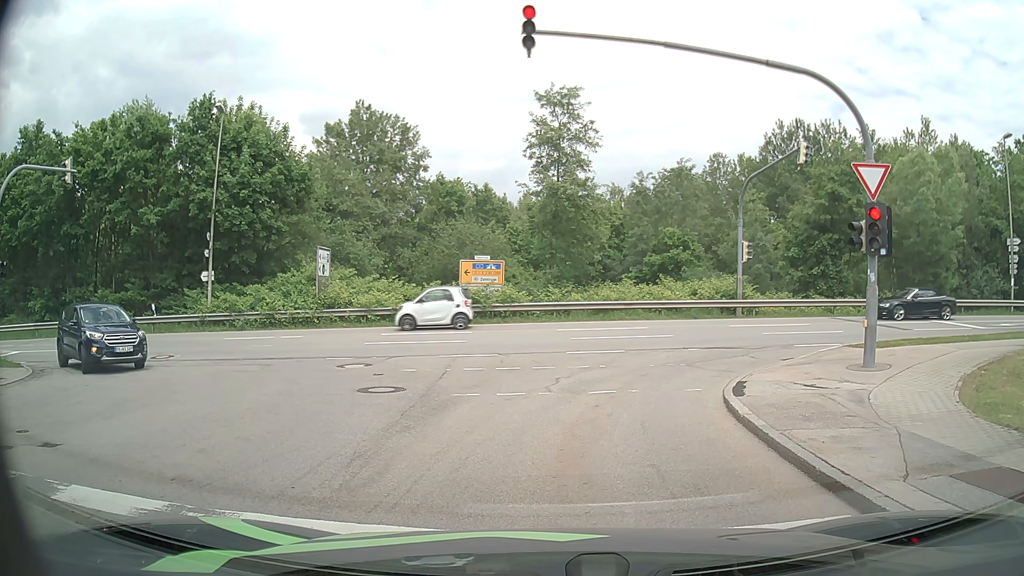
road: residential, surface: asphalt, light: Day
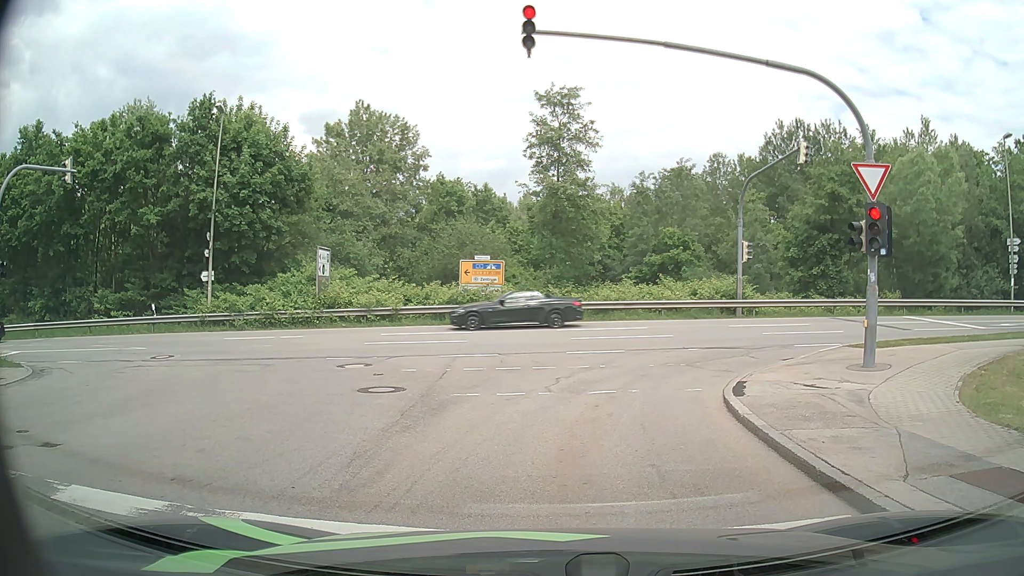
(0.0, 0.0) m; 0°
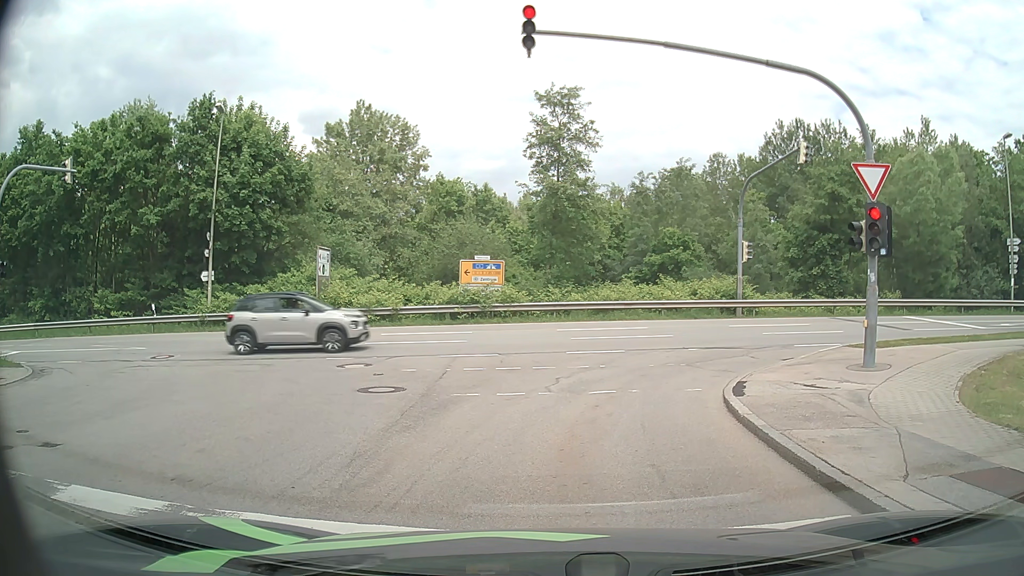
(0.0, 0.0) m; 0°
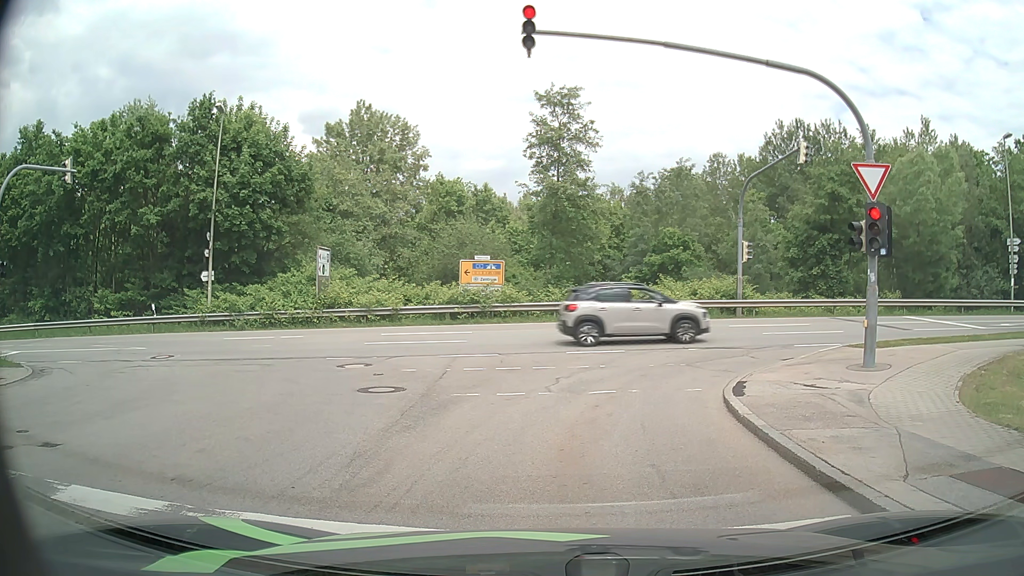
(0.0, 0.0) m; 0°
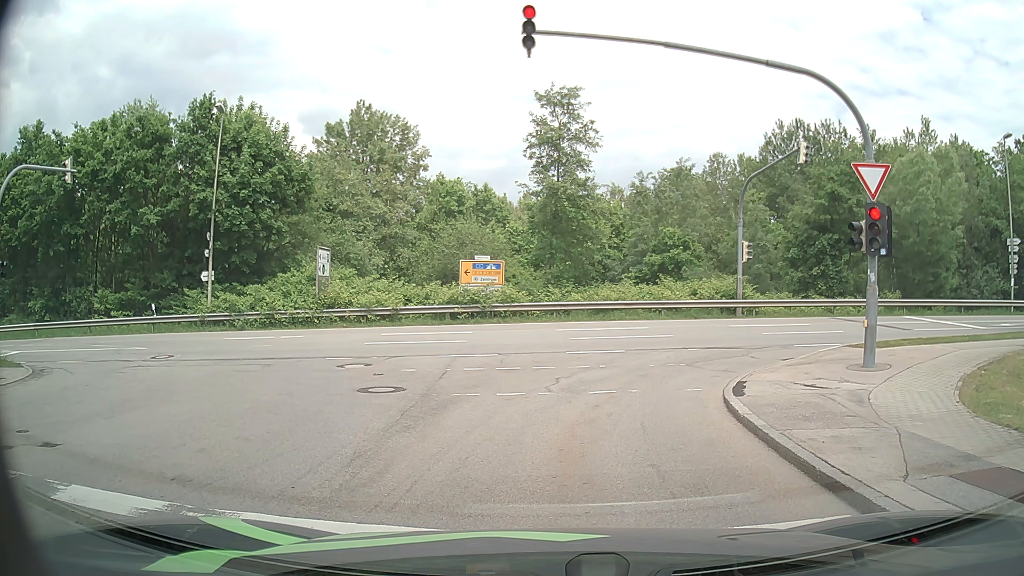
(0.0, 0.0) m; 0°
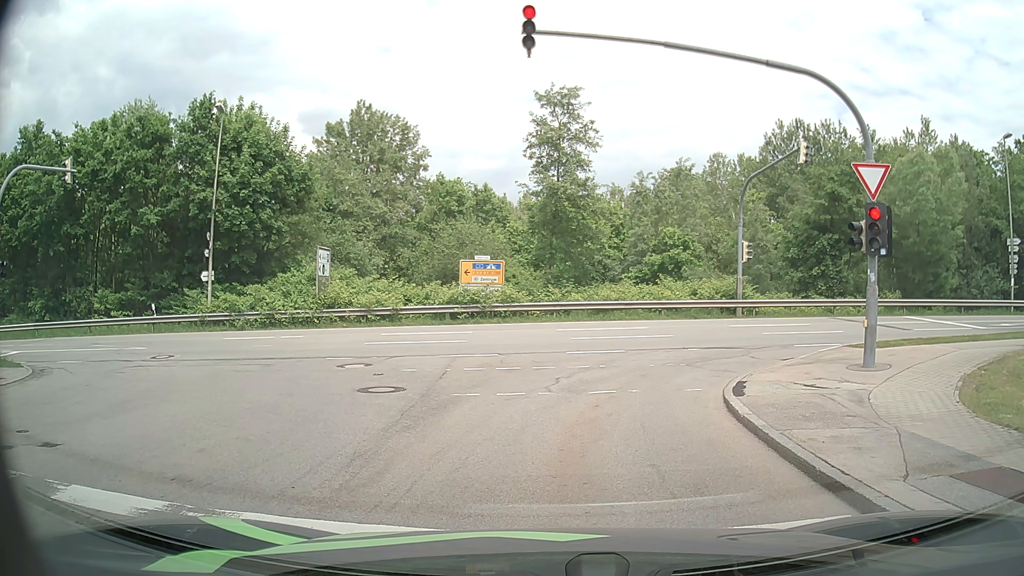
(0.0, 0.0) m; 0°
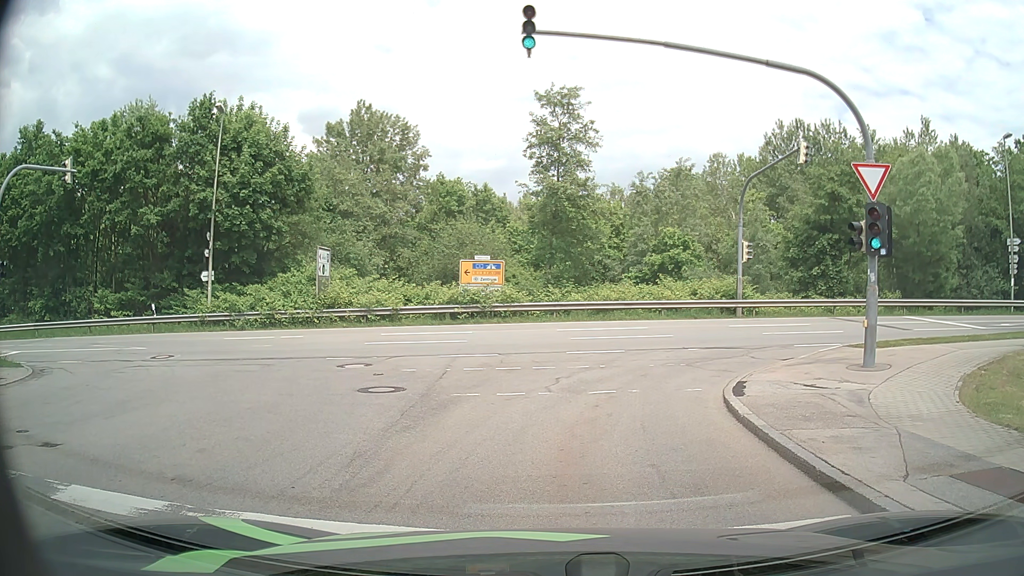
(0.0, 0.0) m; 0°
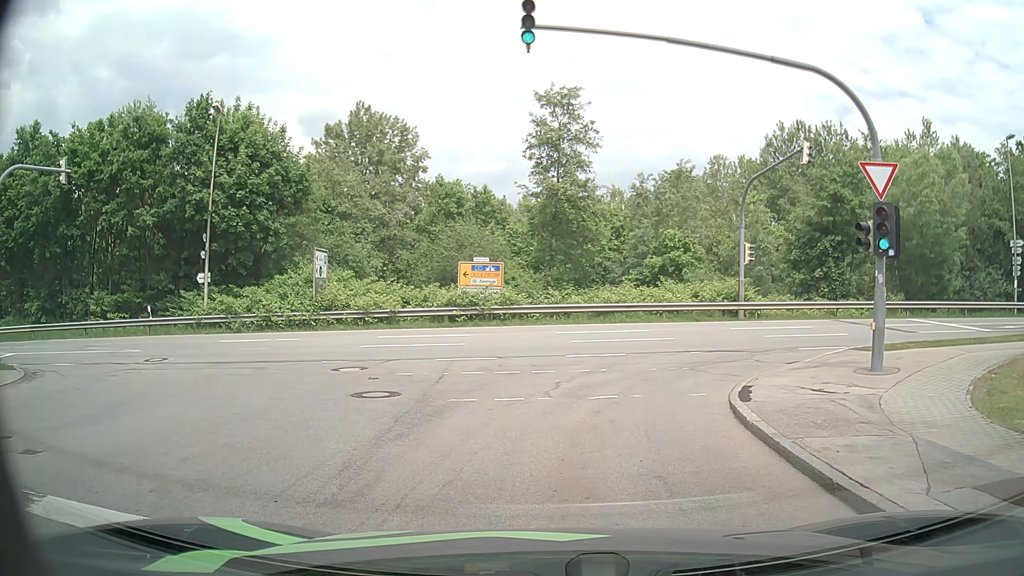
(0.0, +0.3) m; 0°
